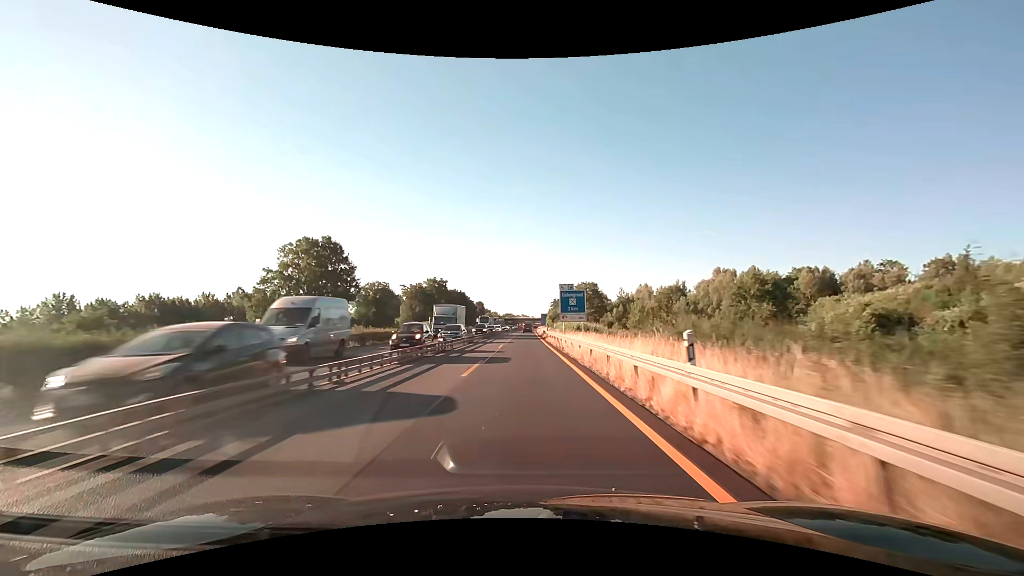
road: motorway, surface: asphalt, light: Day
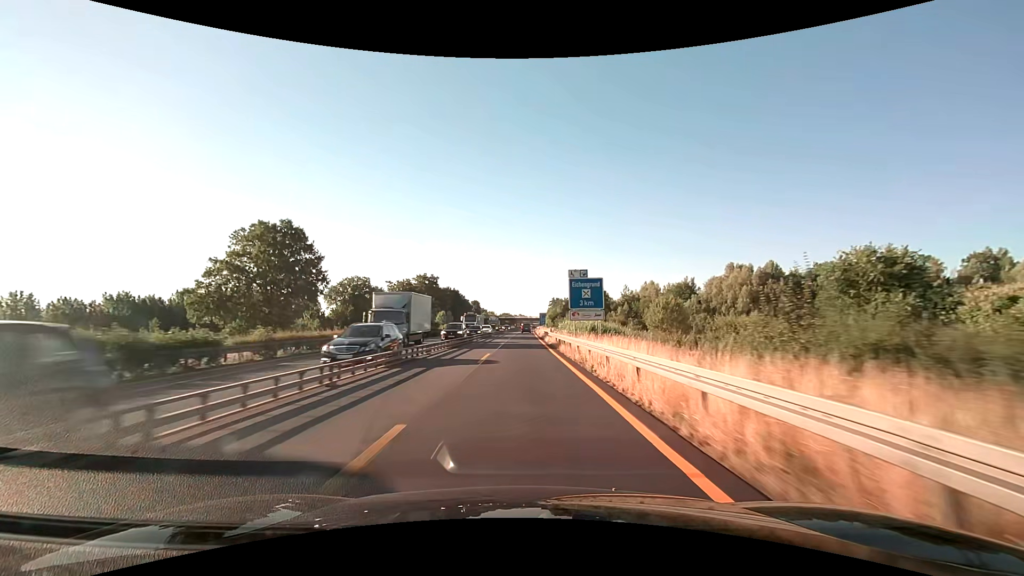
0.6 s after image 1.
(0.0, +12.5) m; 0°
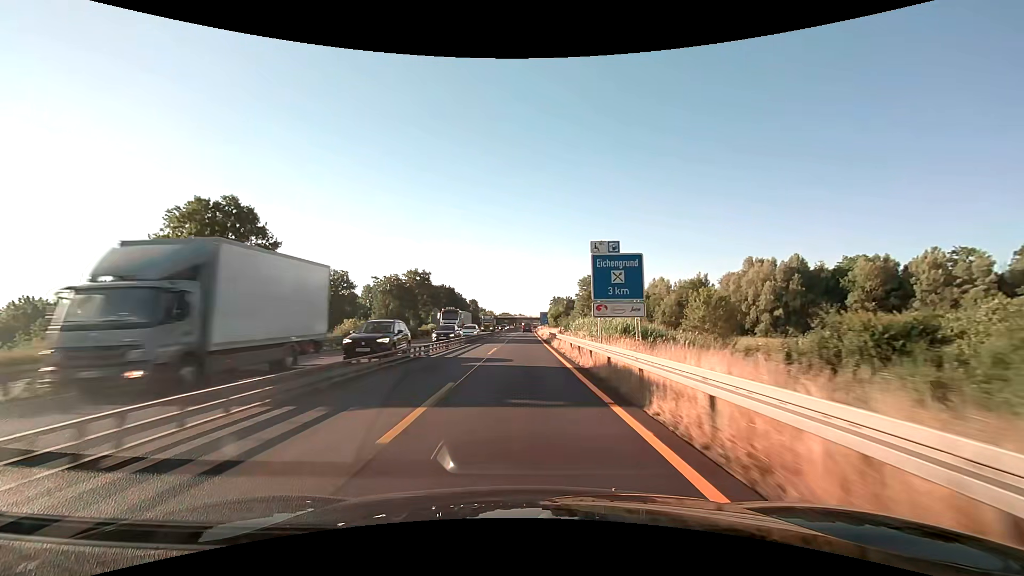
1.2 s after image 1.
(0.0, +12.5) m; 0°
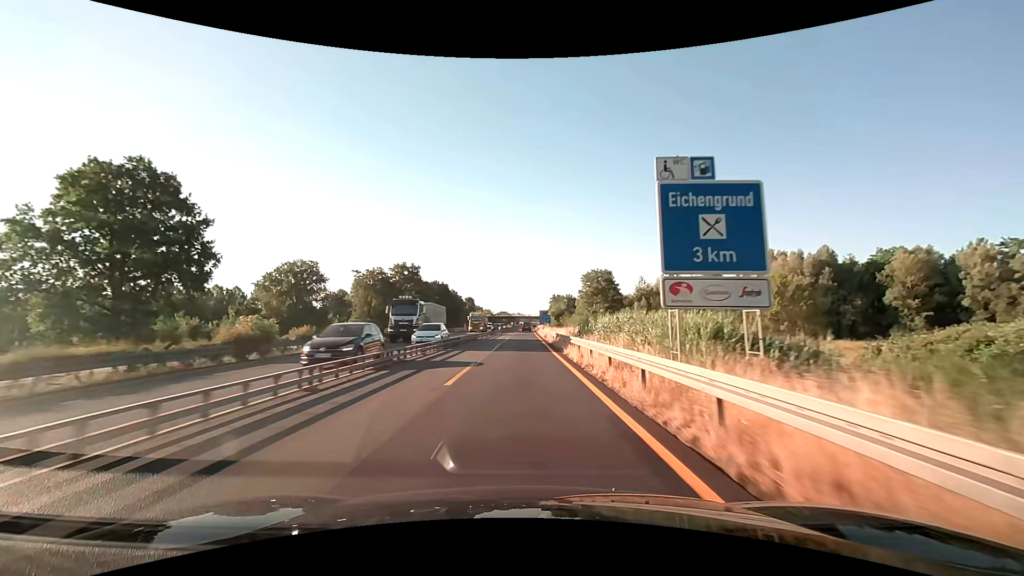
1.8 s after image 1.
(0.0, +12.5) m; 0°
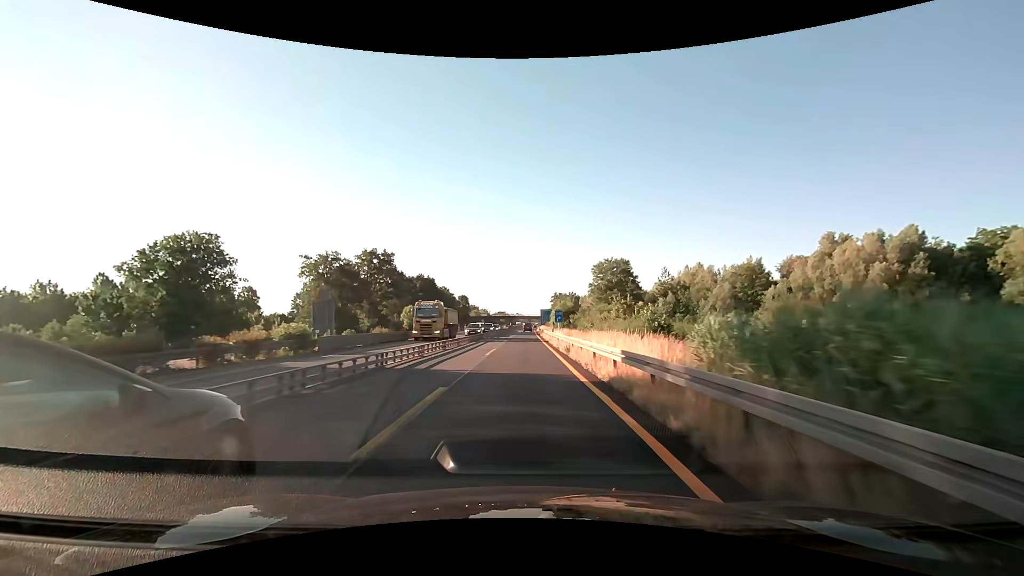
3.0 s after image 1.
(0.0, +25.0) m; 0°
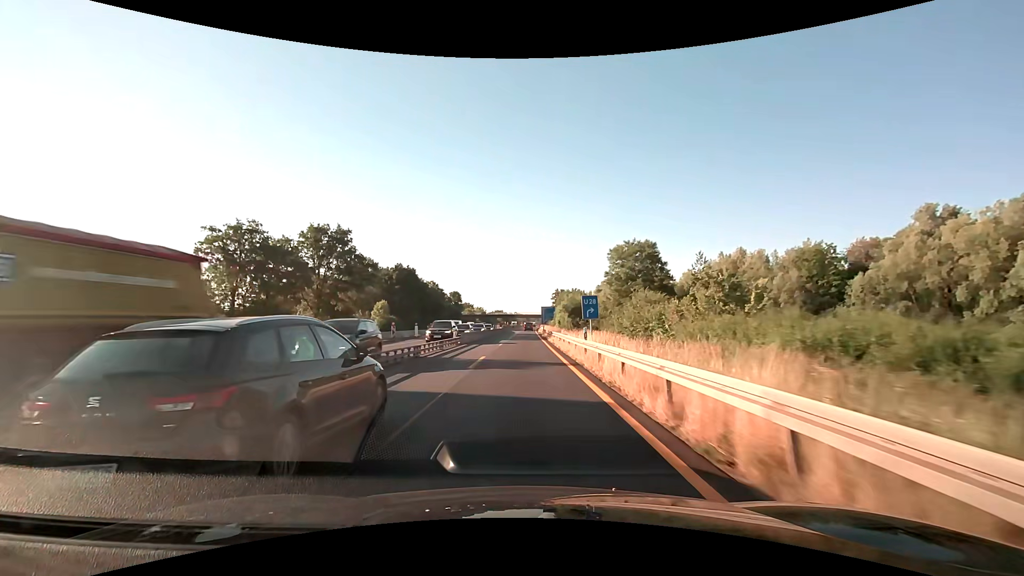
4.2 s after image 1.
(0.0, +25.0) m; 0°
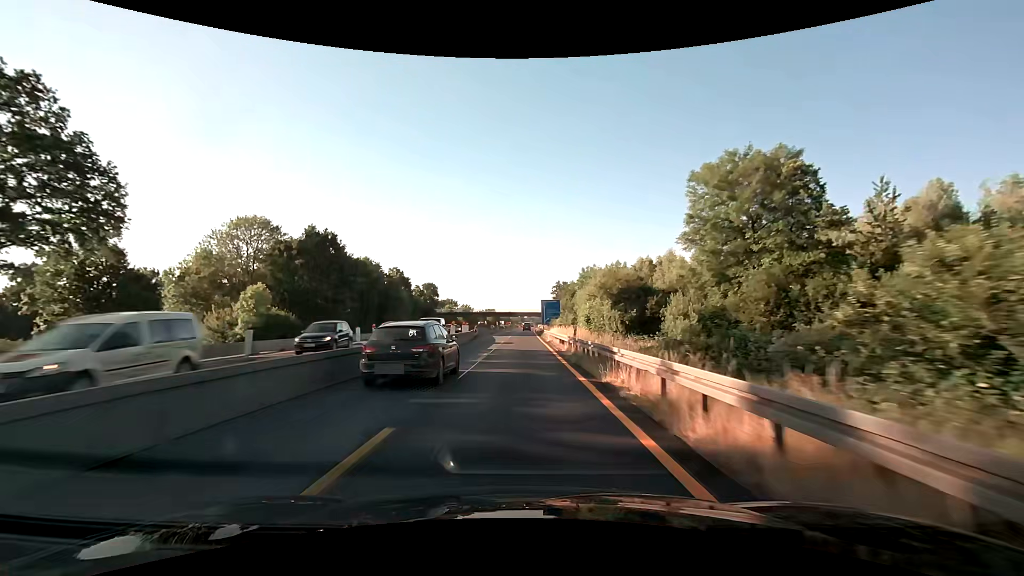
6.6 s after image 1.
(+0.3, +50.0) m; +1°
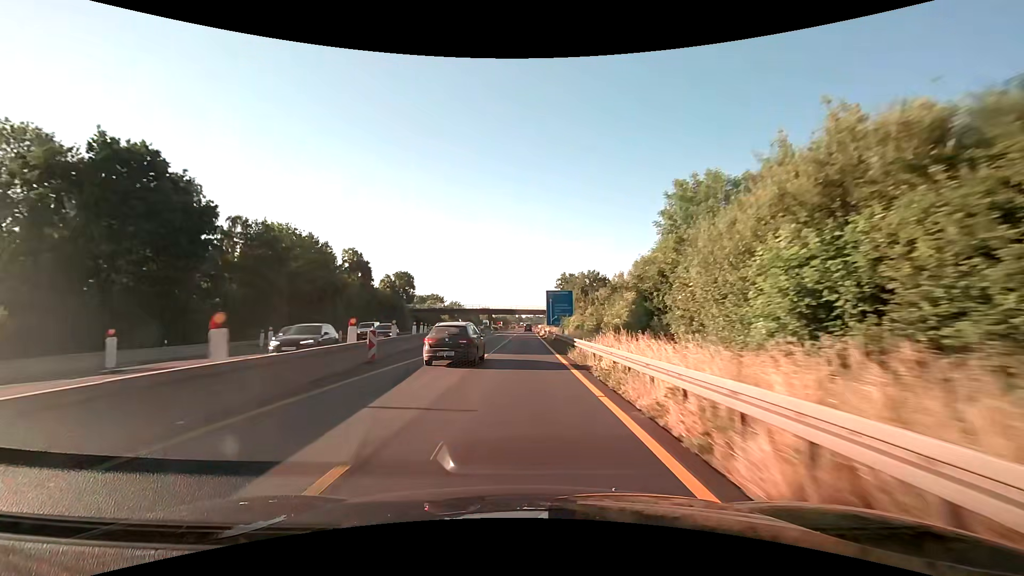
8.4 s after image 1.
(0.0, +37.5) m; 0°
(0, +10) (0, +20) (0, +30) (0, +40) (0, +50) (0, +60) (0, +70) (+1, +80) (+1, +90) (+1, +100) m
